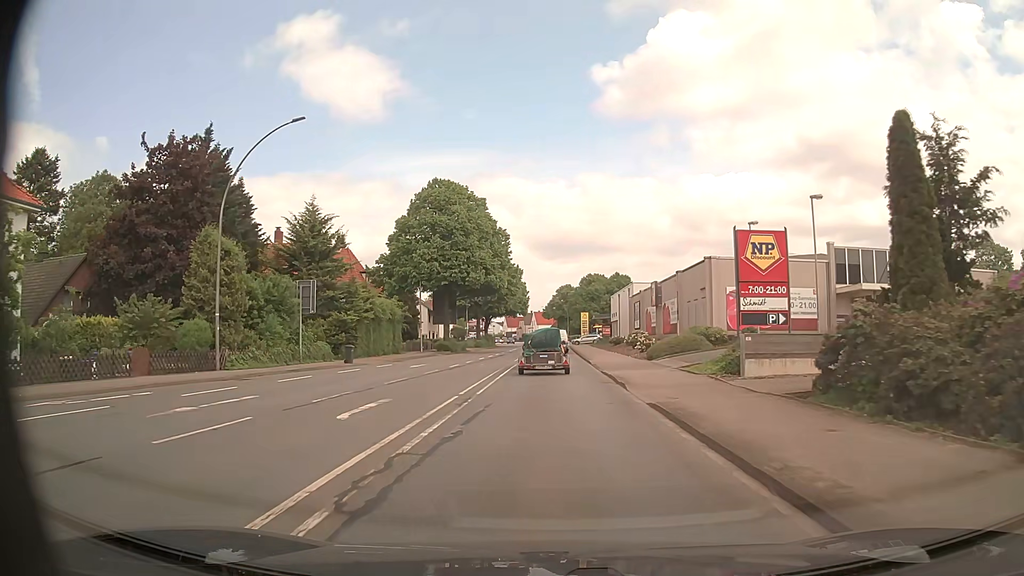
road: primary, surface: asphalt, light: Day
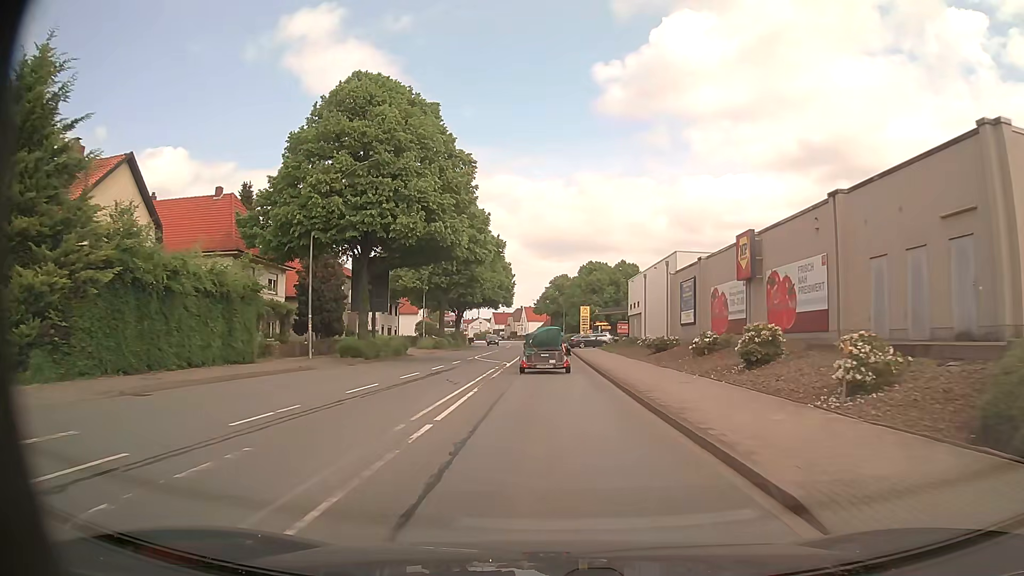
(+0.3, +28.1) m; +1°
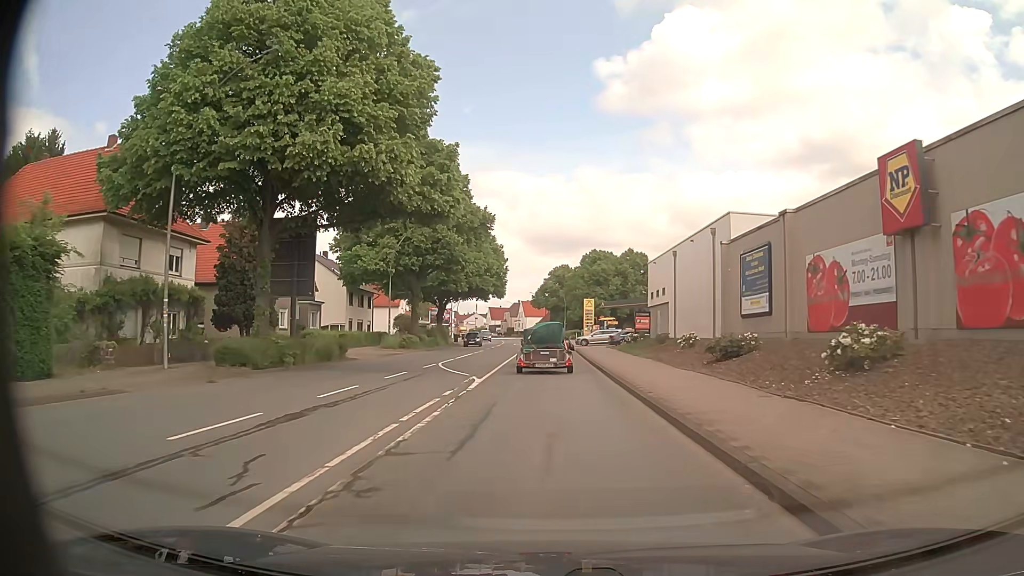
(+0.1, +13.9) m; 0°
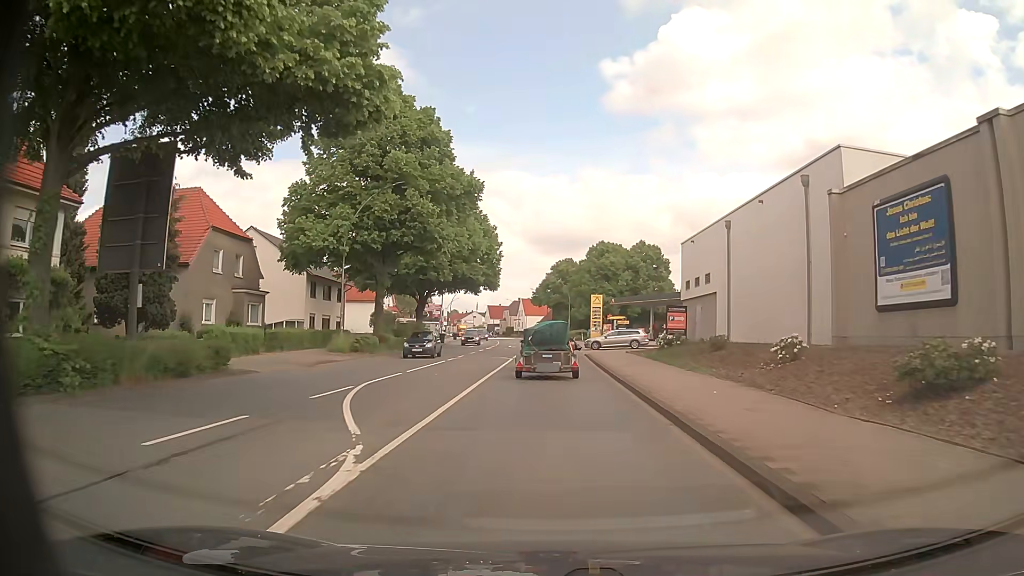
(0.0, +12.6) m; 0°
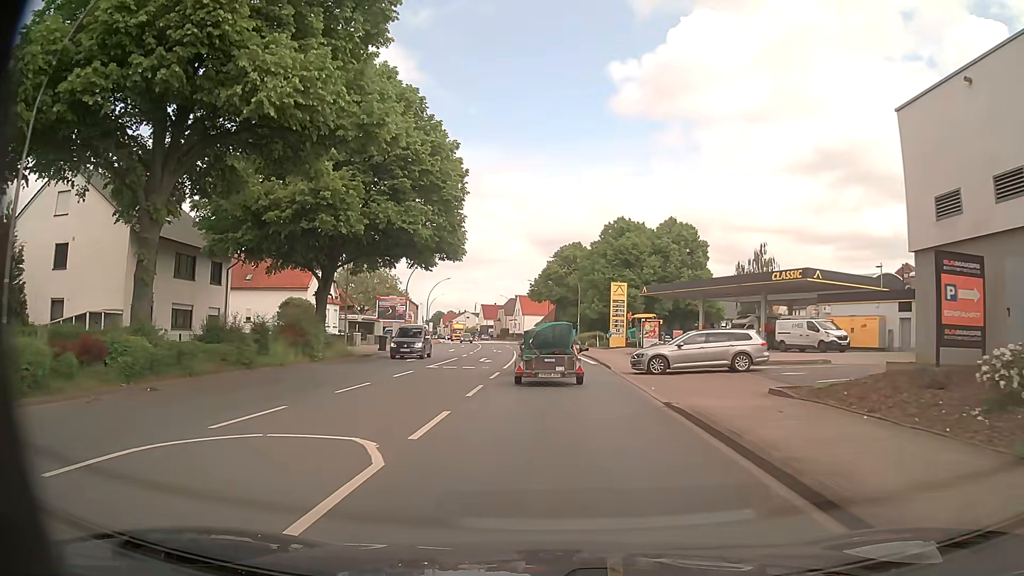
(-0.2, +27.1) m; 0°
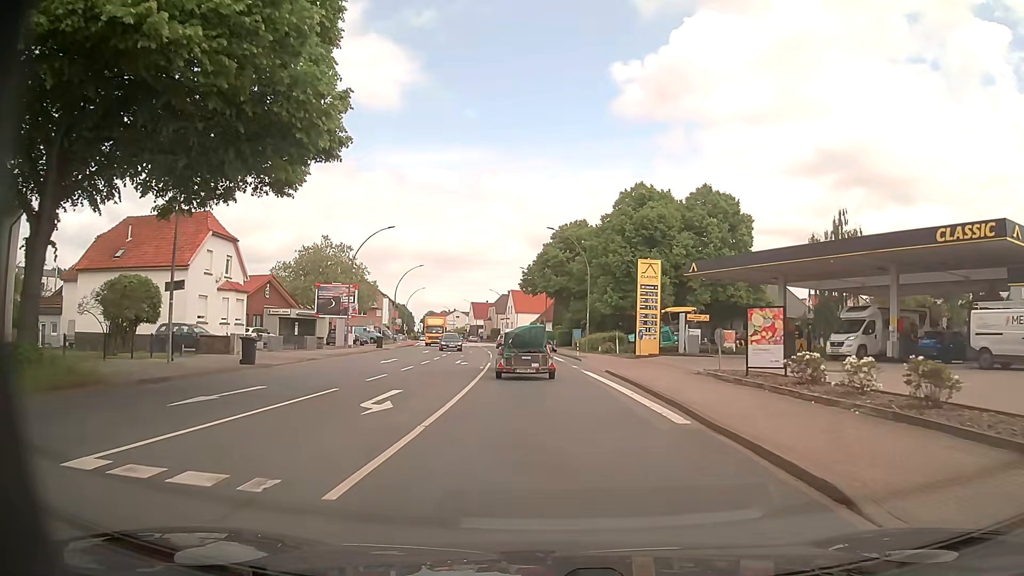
(0.0, +21.5) m; 0°
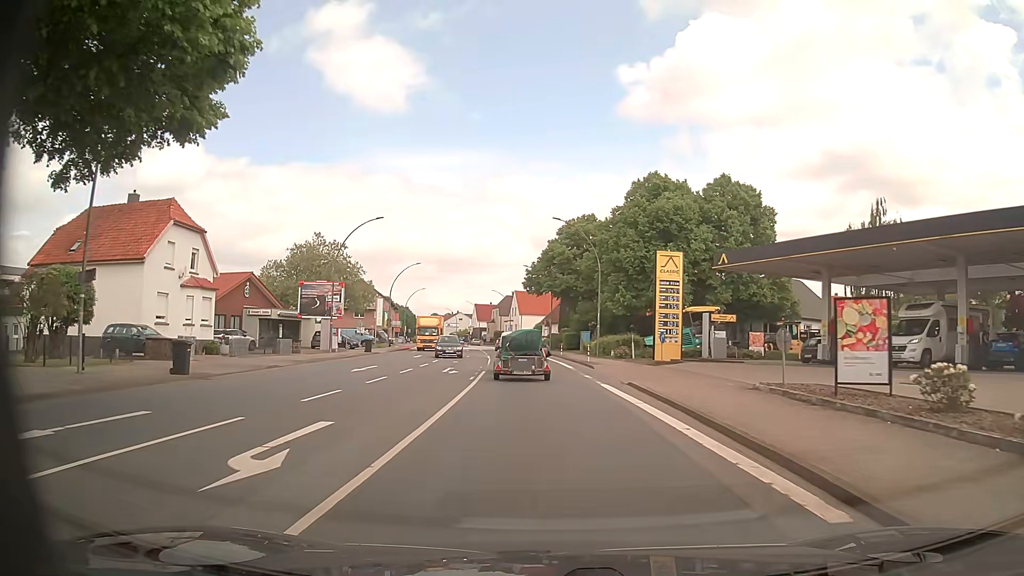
(0.0, +5.7) m; 0°
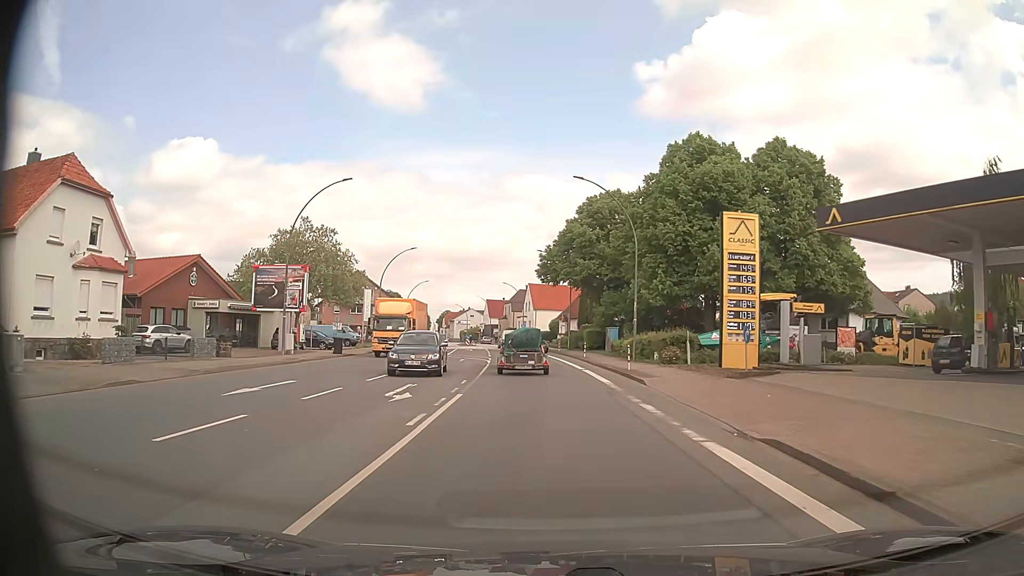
(-0.1, +12.2) m; -1°
(0, +10) (0, +20) (-1, +30) (-1, +40) (-2, +50) (-3, +60) (-4, +70) (-5, +80) (-7, +90) (-8, +100) m
